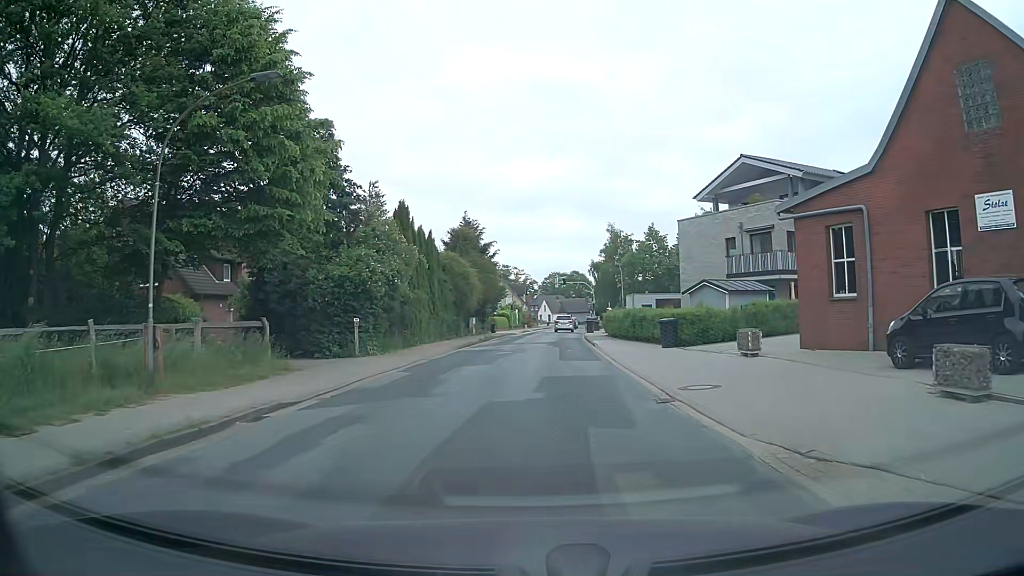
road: tertiary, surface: asphalt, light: Day
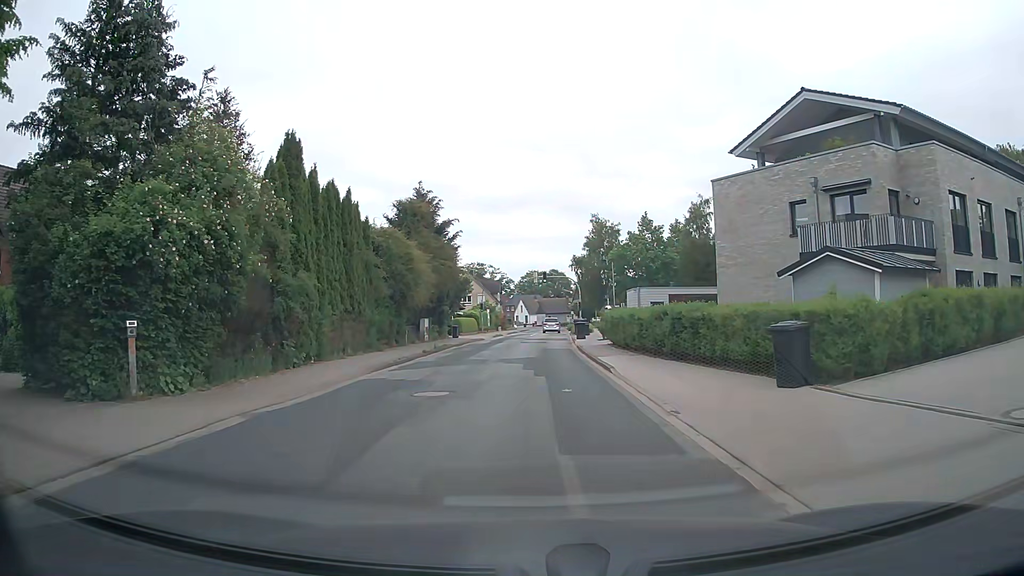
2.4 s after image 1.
(+0.4, +14.2) m; +3°
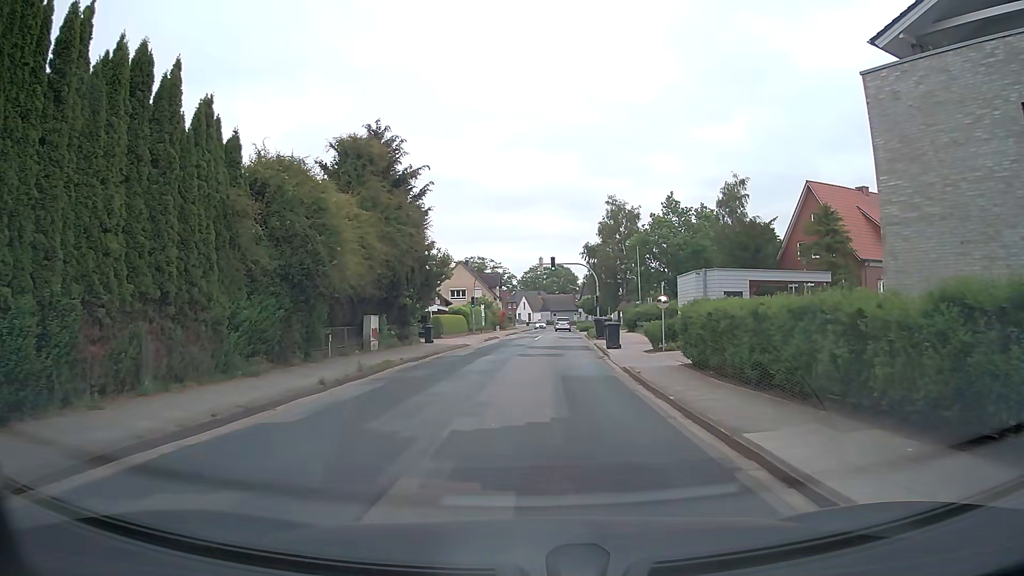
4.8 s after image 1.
(-0.2, +15.2) m; 0°
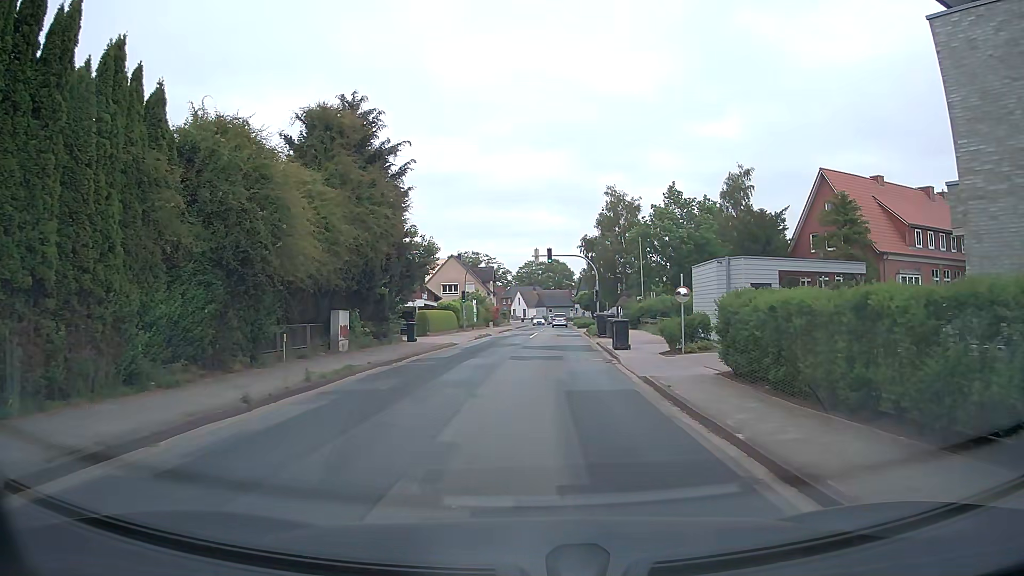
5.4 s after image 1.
(0.0, +3.9) m; -1°
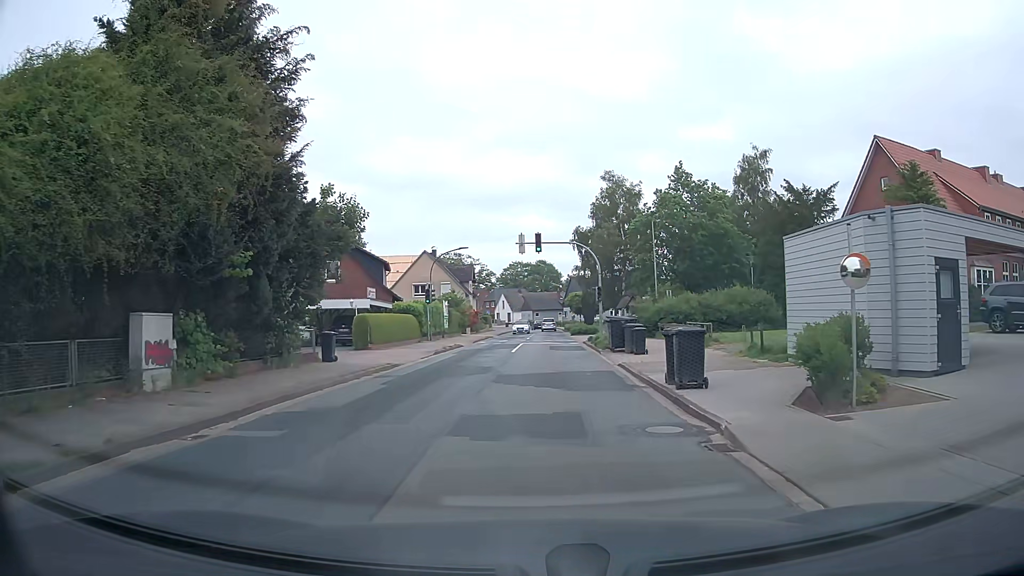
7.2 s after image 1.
(+0.3, +11.8) m; +3°
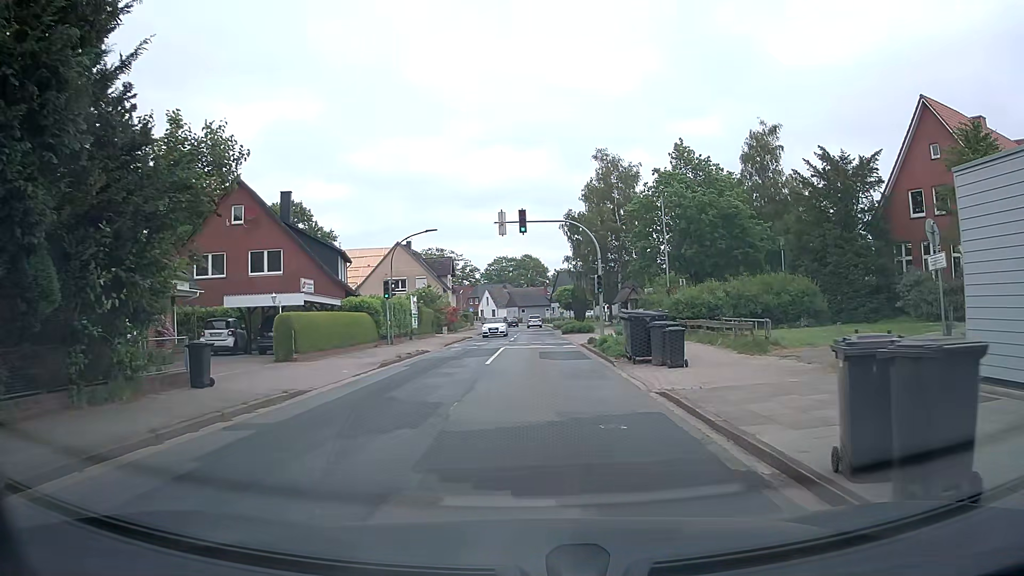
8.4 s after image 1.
(0.0, +8.0) m; 0°
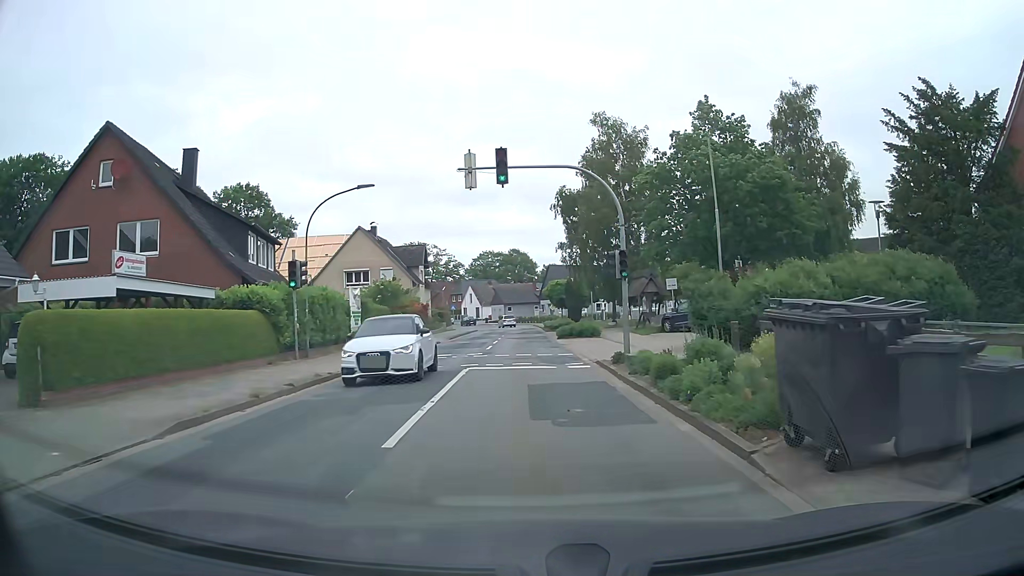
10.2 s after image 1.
(+0.1, +12.0) m; 0°
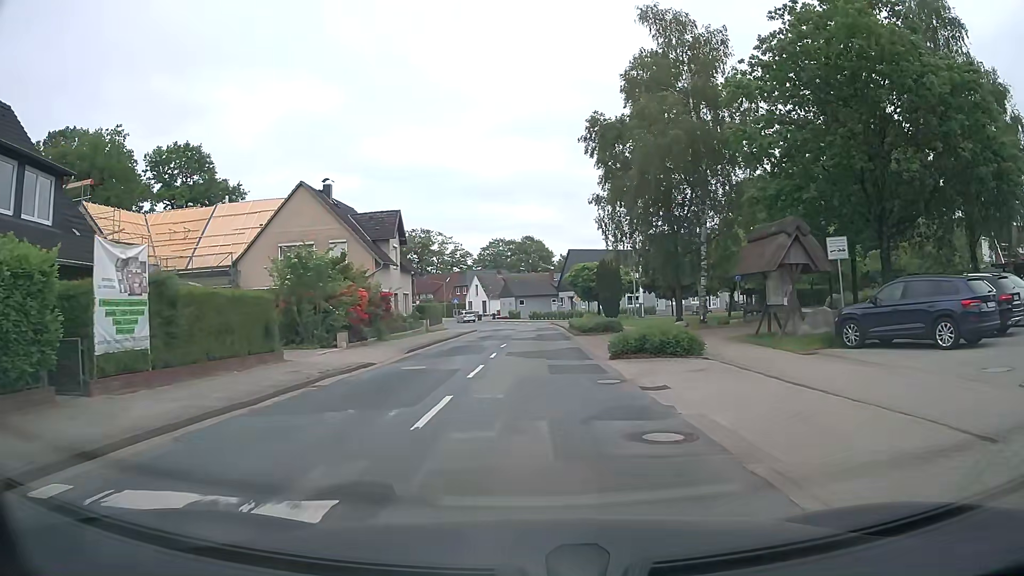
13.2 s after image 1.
(+0.2, +19.9) m; 0°
(0, +10) (0, +20) (0, +30) (0, +40) (0, +50) (0, +60) (-2, +70) (-4, +80) (-7, +89) (-10, +99) m
